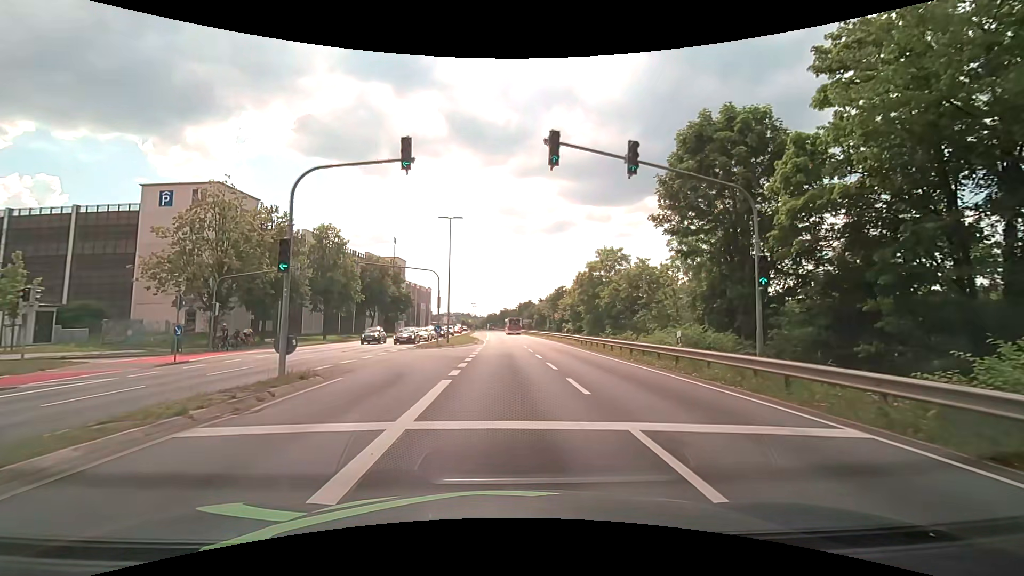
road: primary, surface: asphalt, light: Day
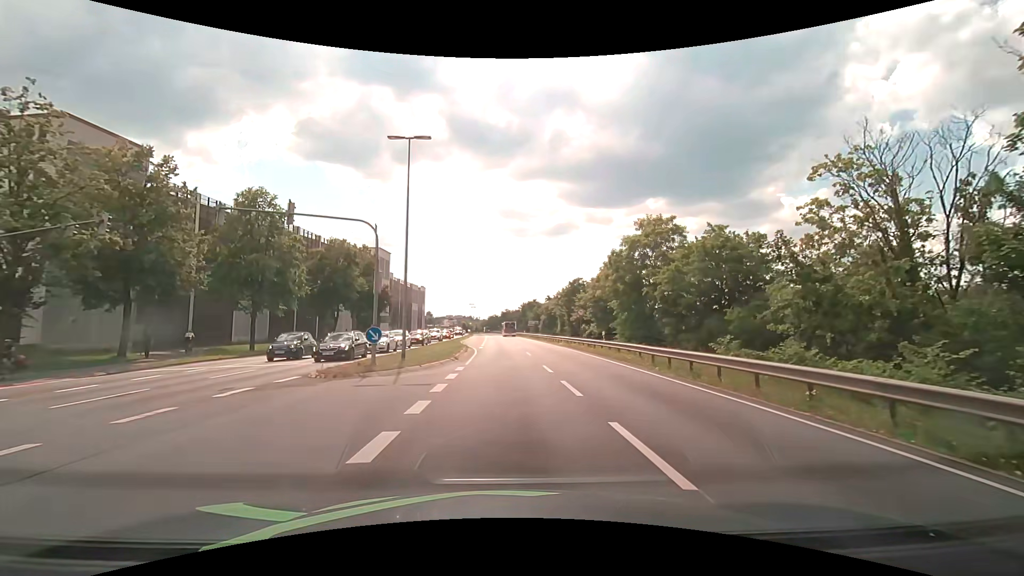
(0.0, +17.8) m; 0°
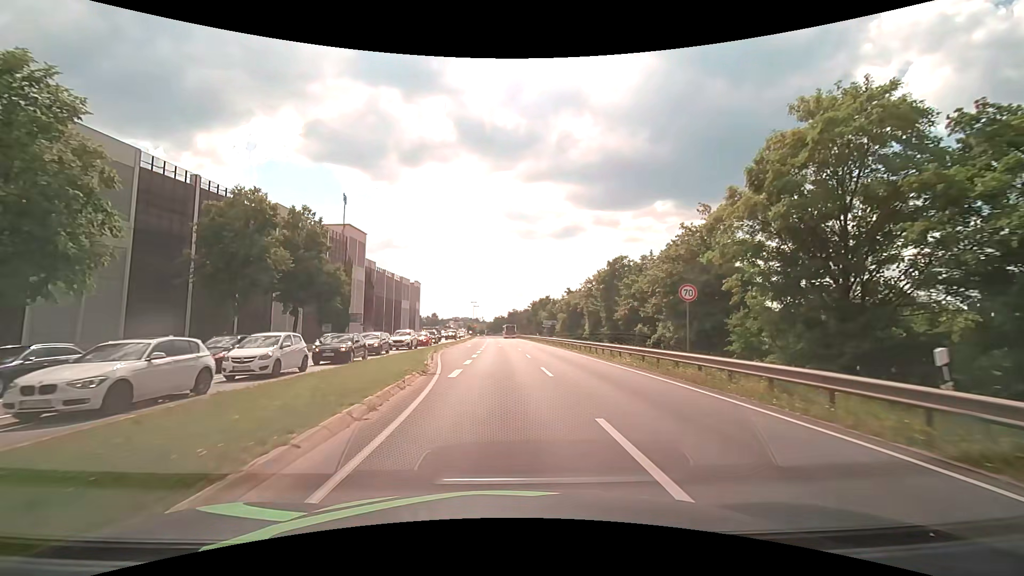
(0.0, +23.2) m; -1°
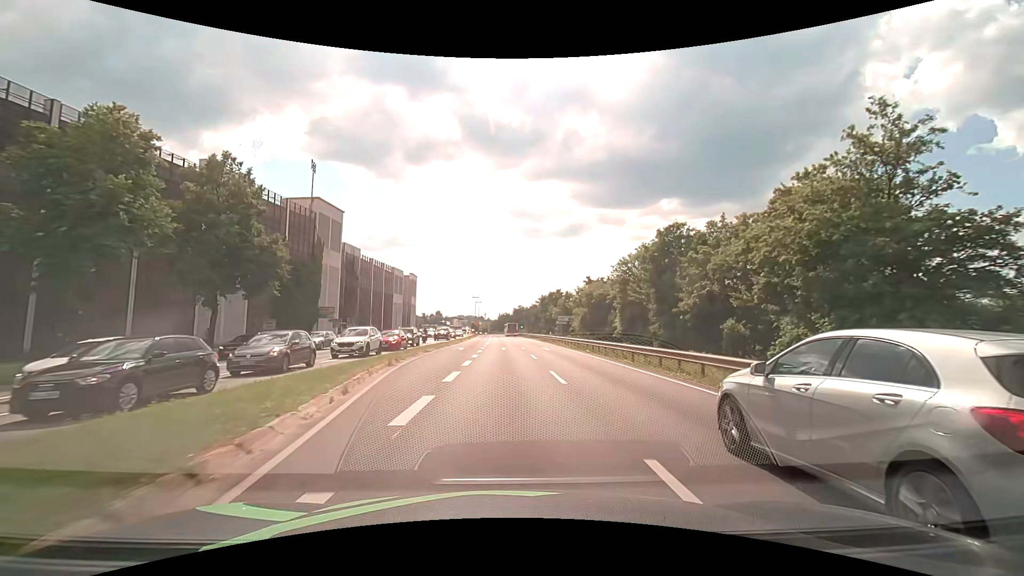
(0.0, +14.3) m; 0°
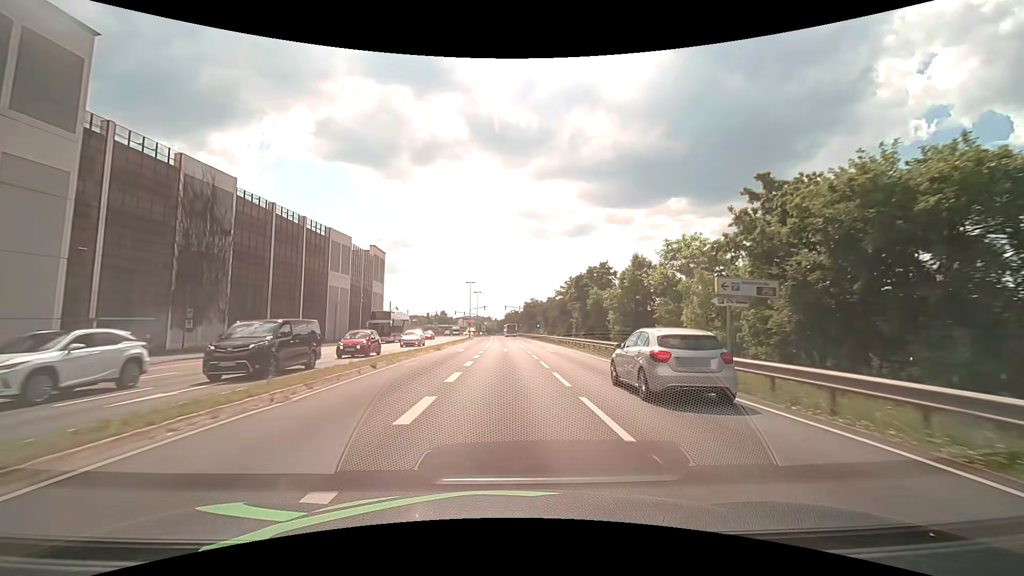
(-0.6, +42.4) m; -1°
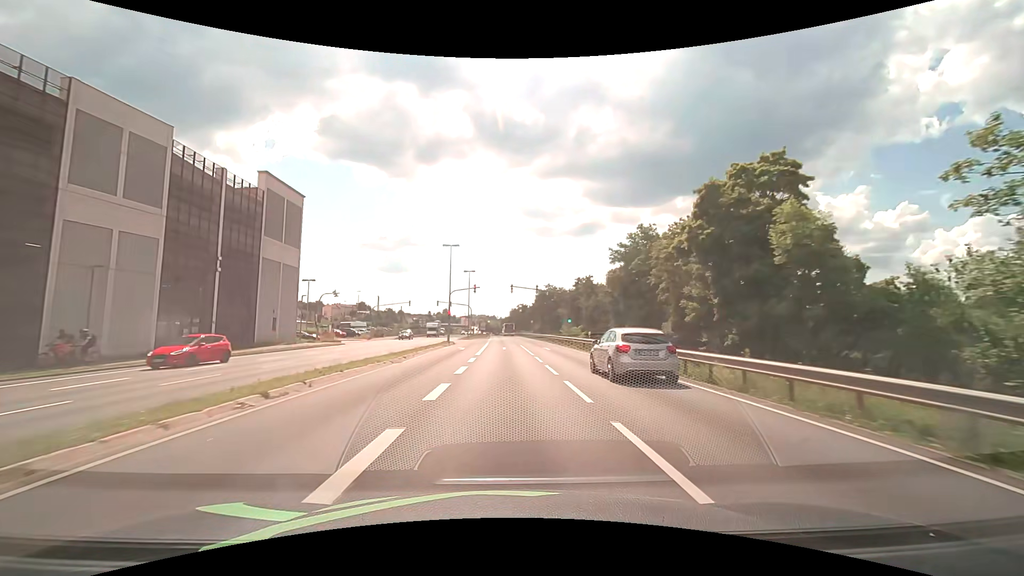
(-0.2, +39.0) m; 0°
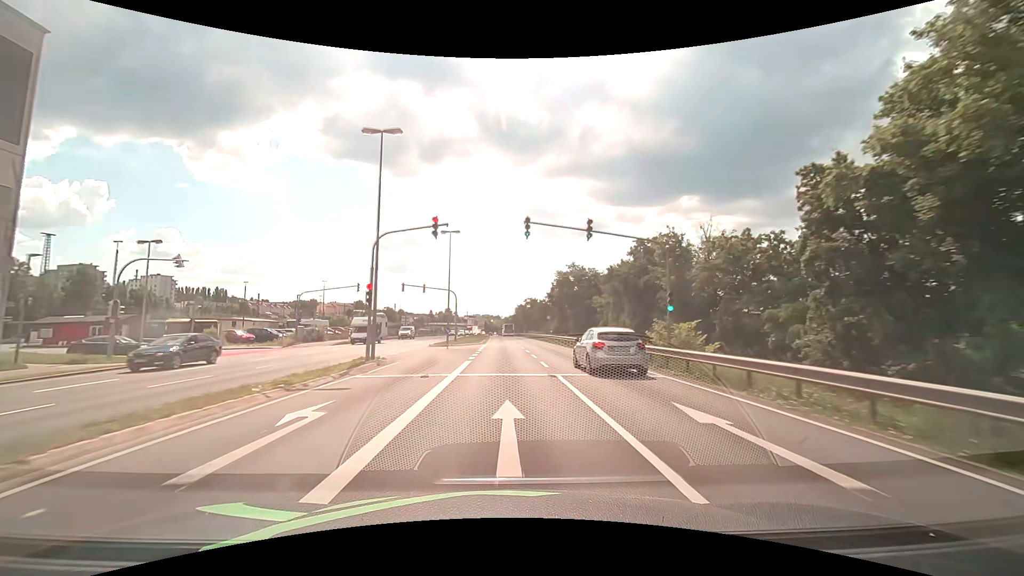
(-0.2, +30.6) m; -1°
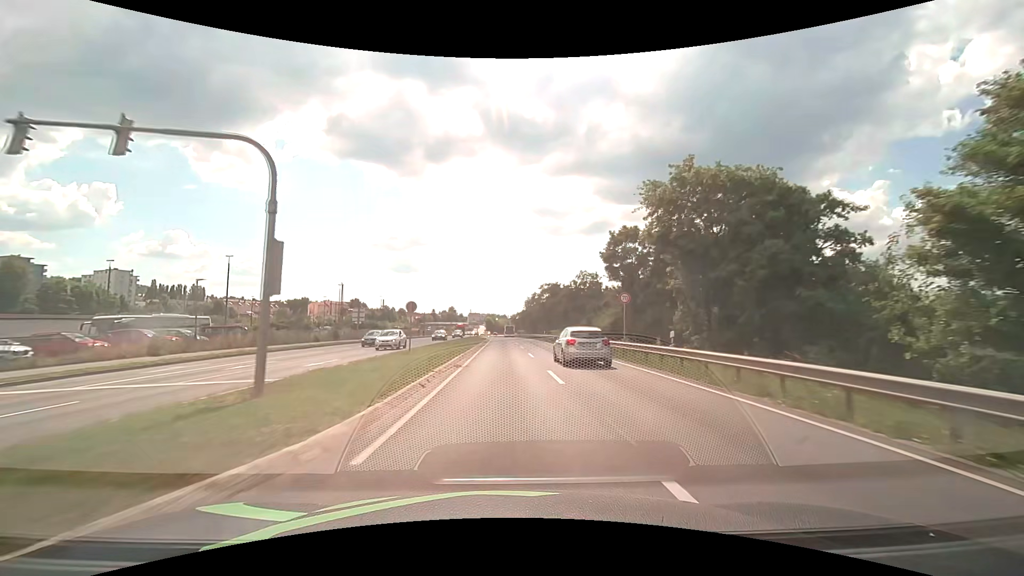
(-0.2, +41.7) m; -1°
(0, +10) (0, +20) (0, +30) (0, +40) (0, +50) (-1, +60) (-1, +70) (-1, +80) (-1, +90) (-1, +100) m
